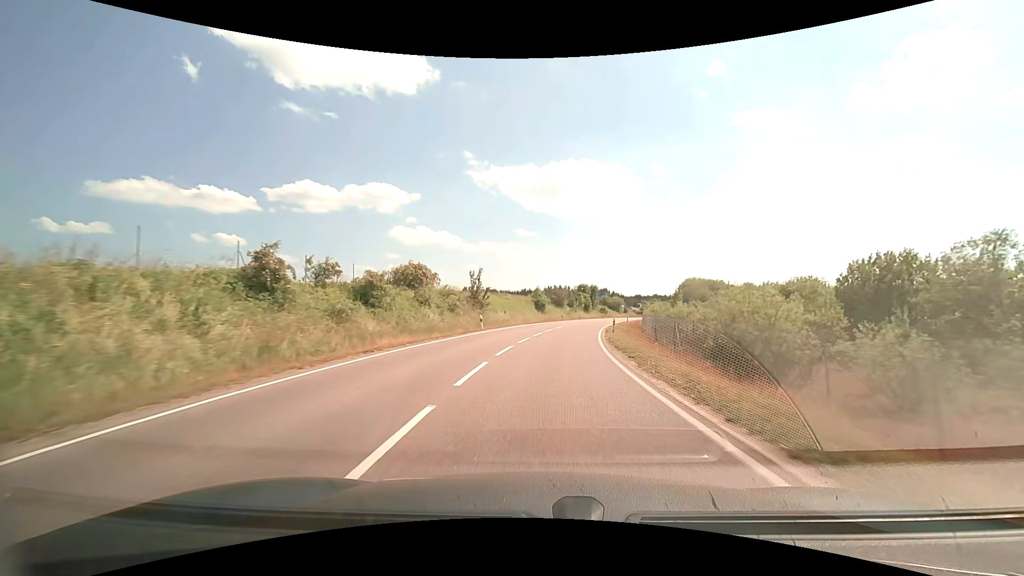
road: unclassified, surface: asphalt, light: Day
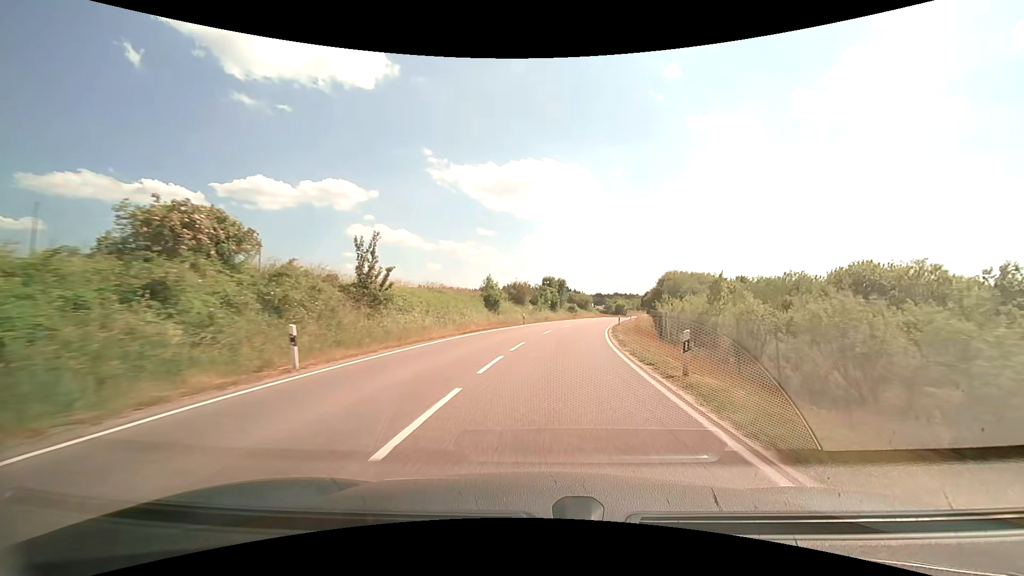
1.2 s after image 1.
(+0.8, +22.1) m; +5°
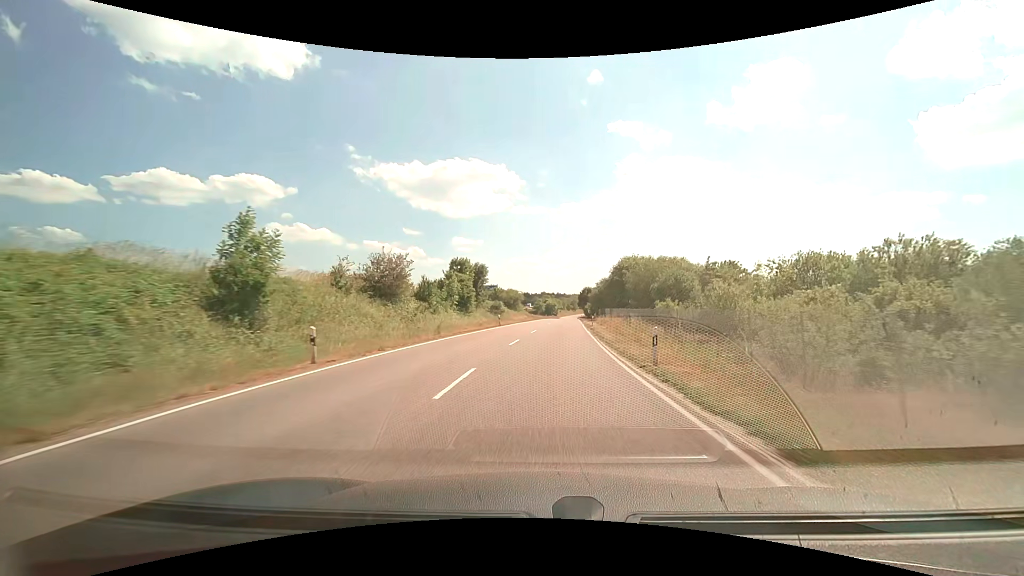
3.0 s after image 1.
(+2.5, +33.5) m; +8°
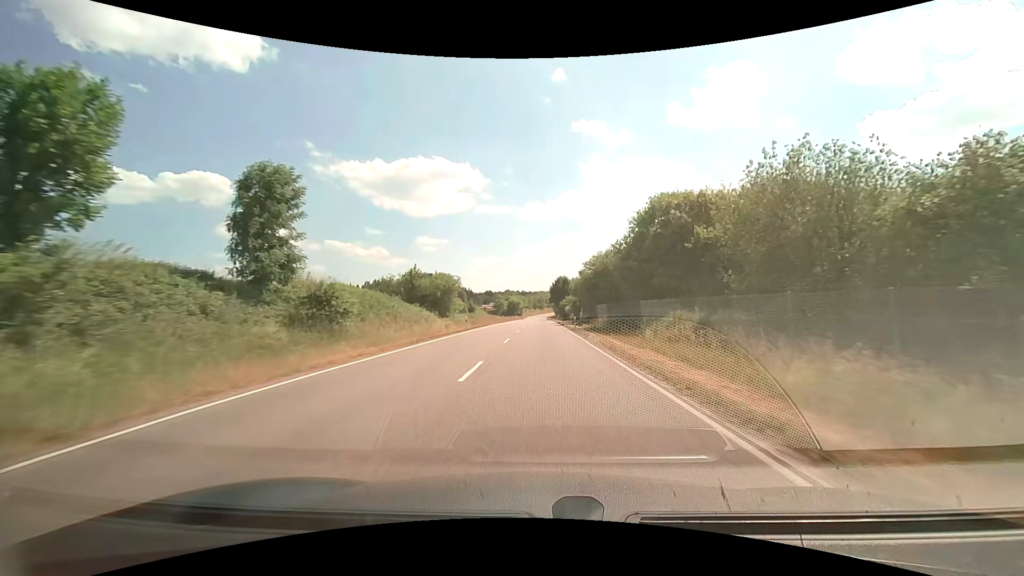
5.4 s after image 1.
(+2.2, +46.0) m; +4°
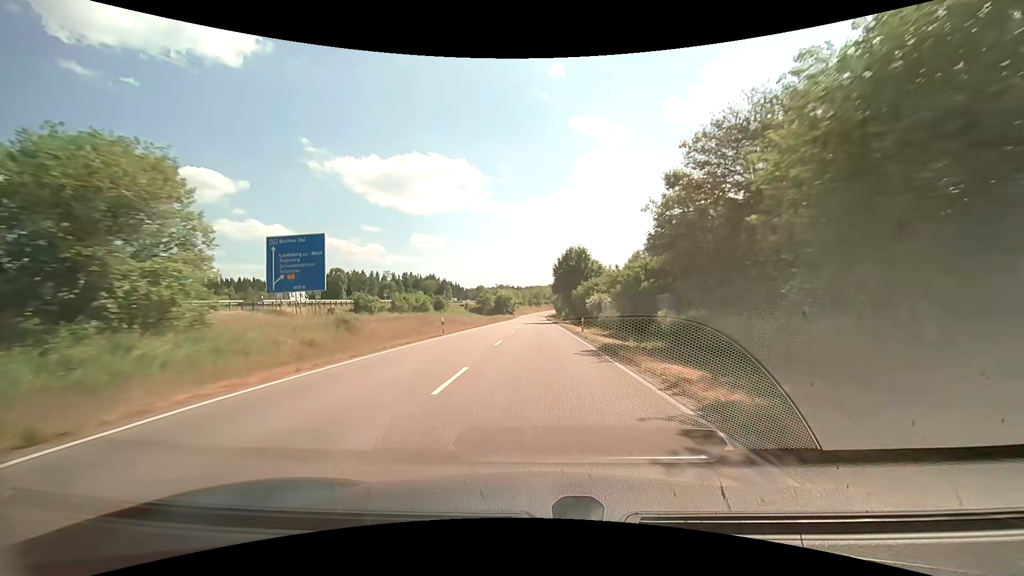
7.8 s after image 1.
(+0.2, +49.6) m; 0°
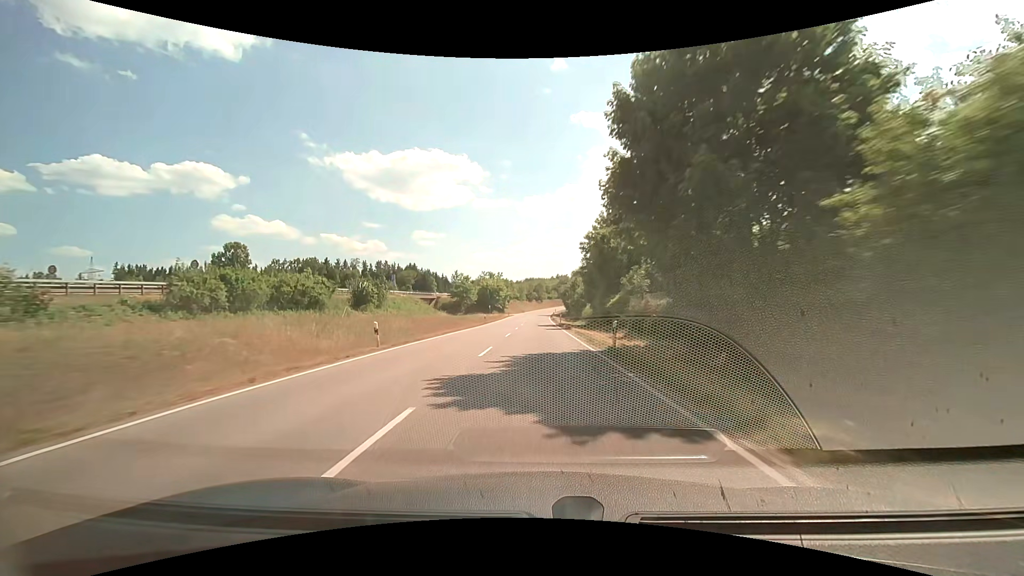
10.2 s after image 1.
(0.0, +53.1) m; 0°
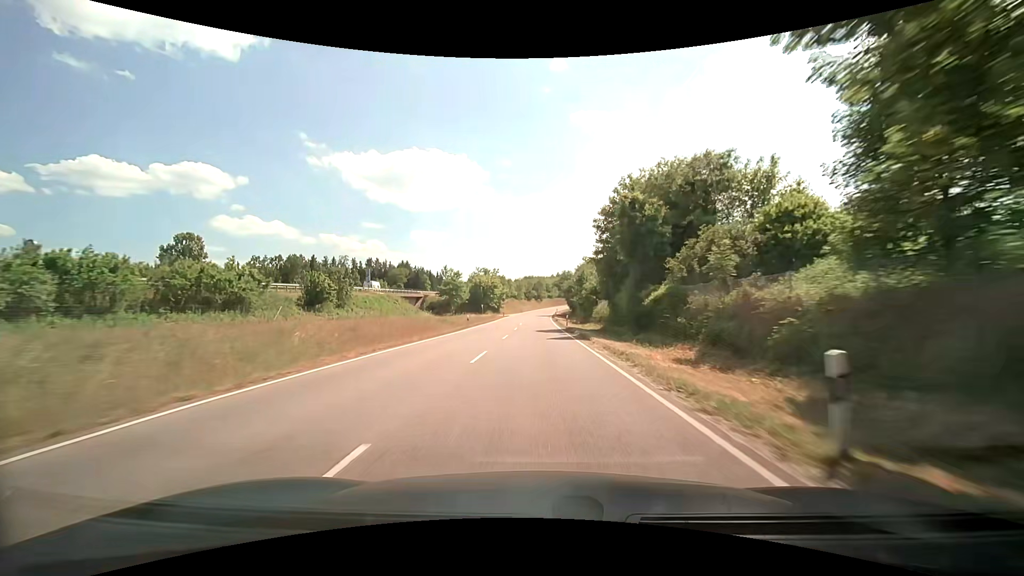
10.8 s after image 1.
(0.0, +13.8) m; 0°
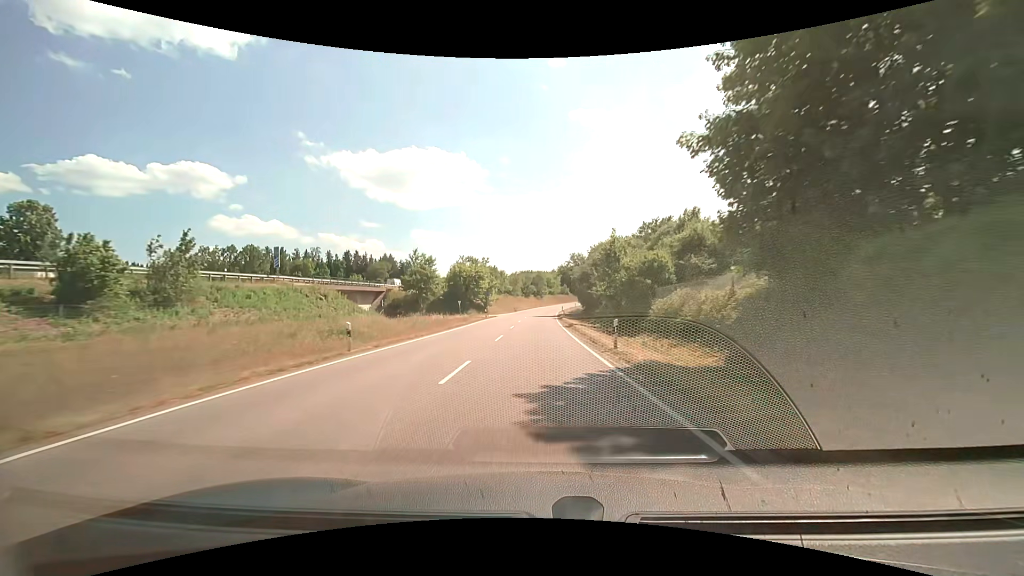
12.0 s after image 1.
(+0.1, +28.0) m; 0°
(0, +10) (0, +20) (0, +30) (0, +40) (0, +50) (0, +60) (+1, +70) (+1, +80) (+2, +90) (+3, +100) m
